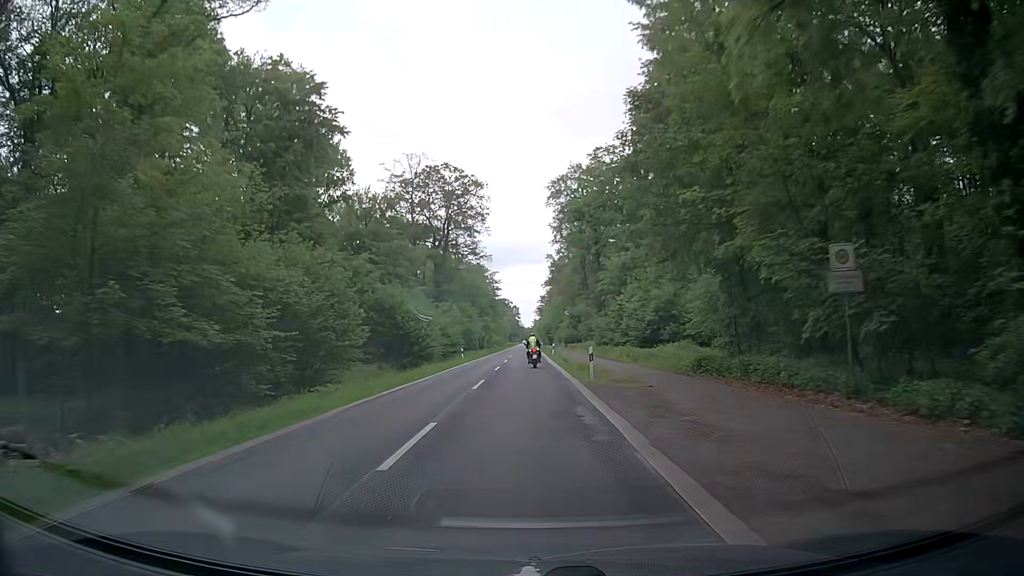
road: secondary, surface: asphalt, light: Day
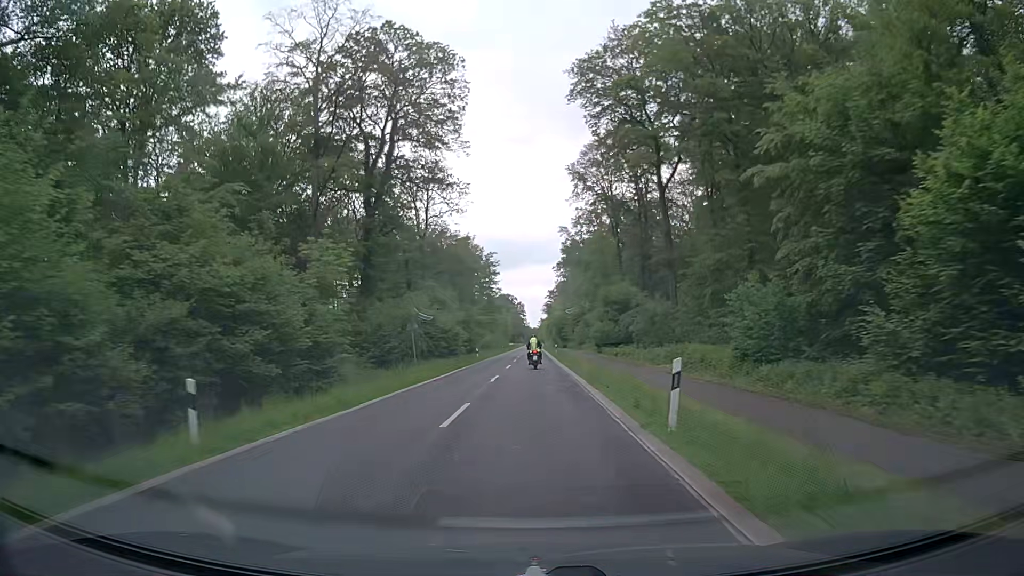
(+0.2, +44.5) m; -1°
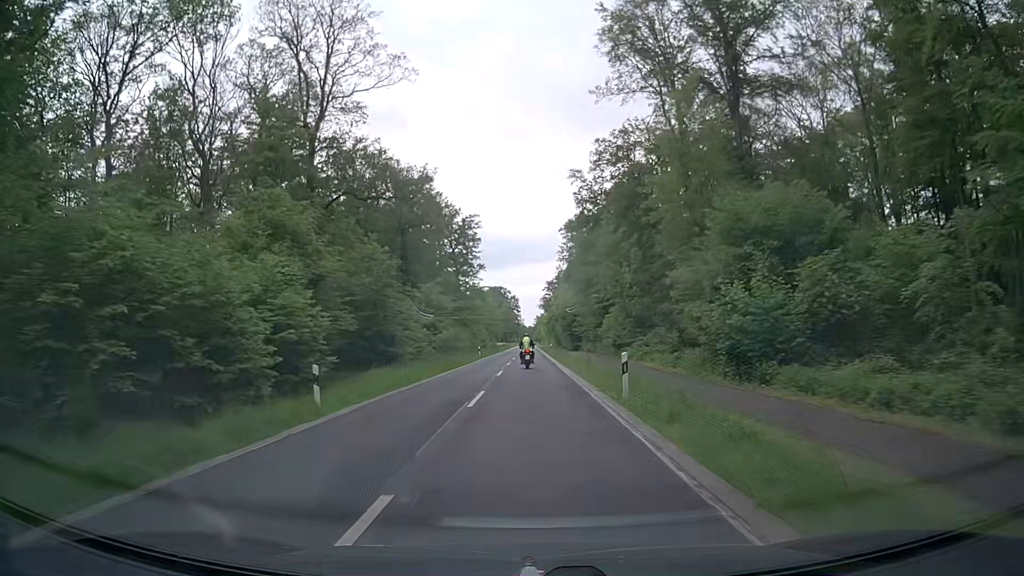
(+0.4, +44.8) m; +1°
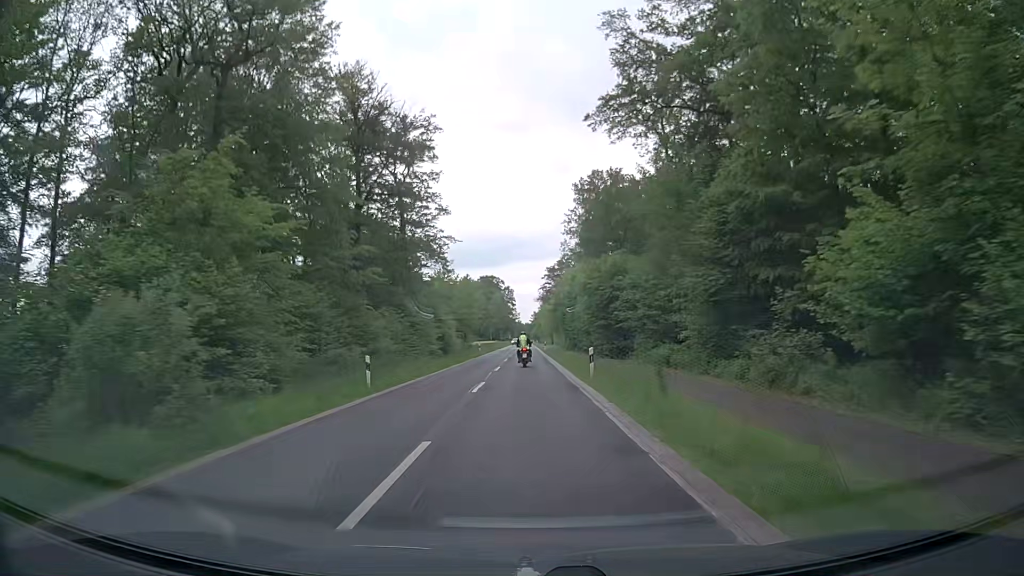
(0.0, +45.1) m; 0°
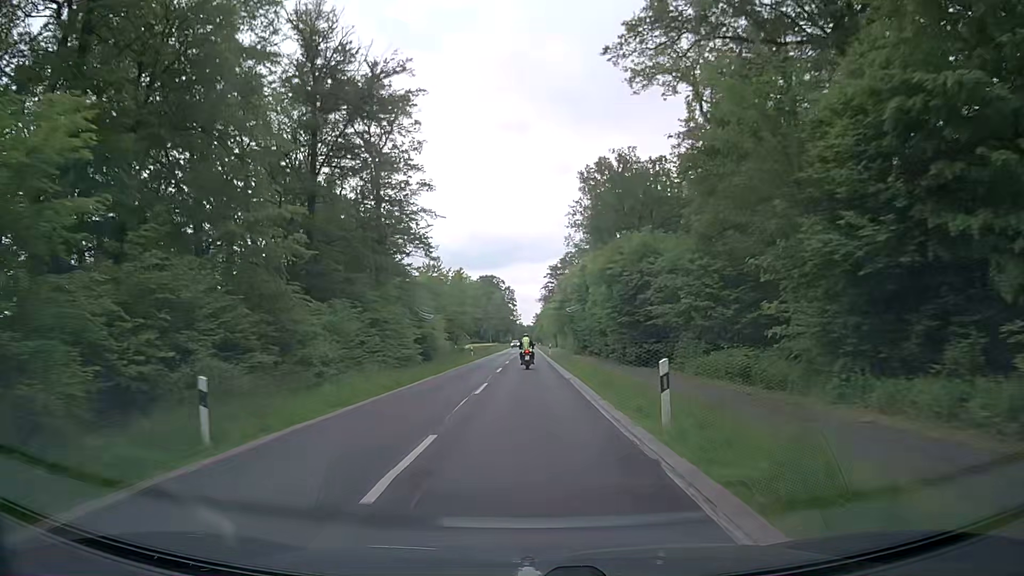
(+0.1, +11.3) m; +1°
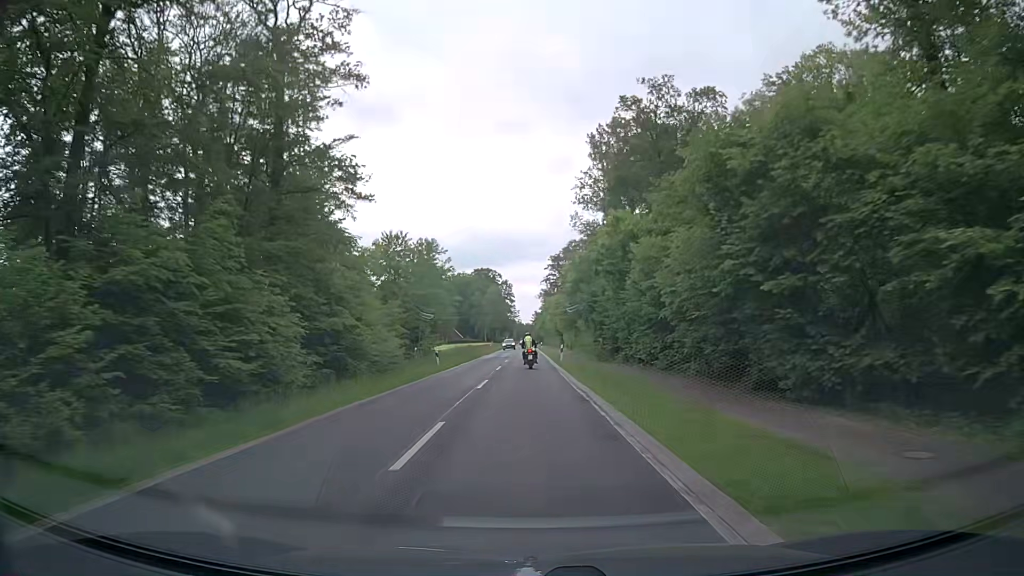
(-0.1, +22.6) m; 0°
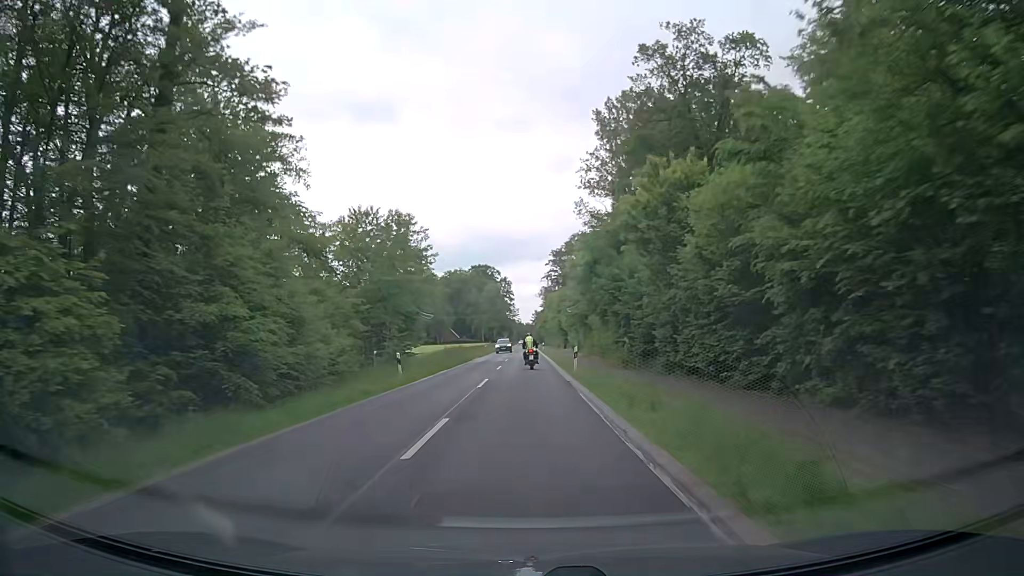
(0.0, +11.3) m; +1°
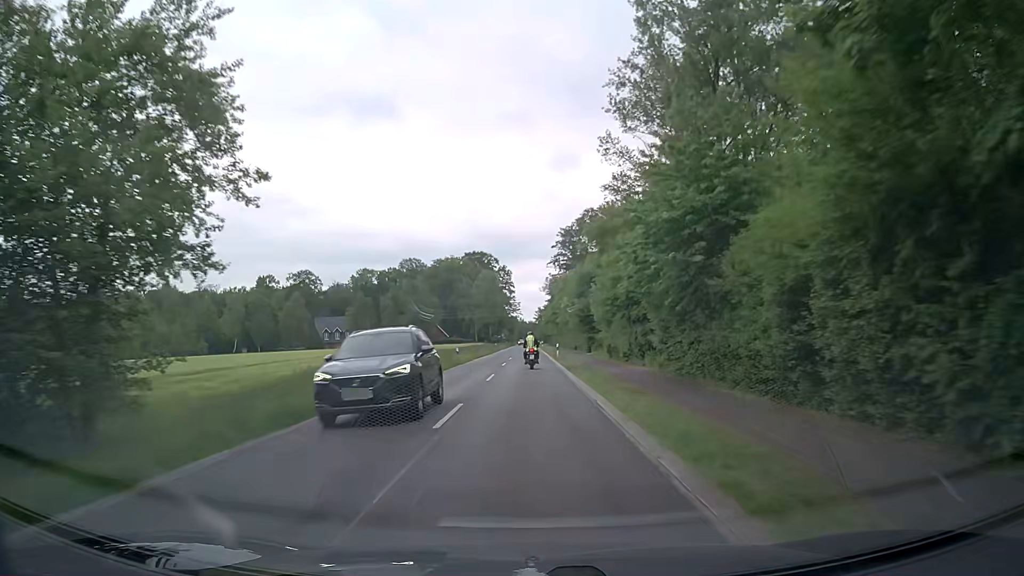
(-0.4, +33.8) m; -1°
(0, +10) (0, +20) (0, +30) (0, +40) (0, +50) (0, +60) (0, +70) (0, +80) (0, +90) (0, +100) m
